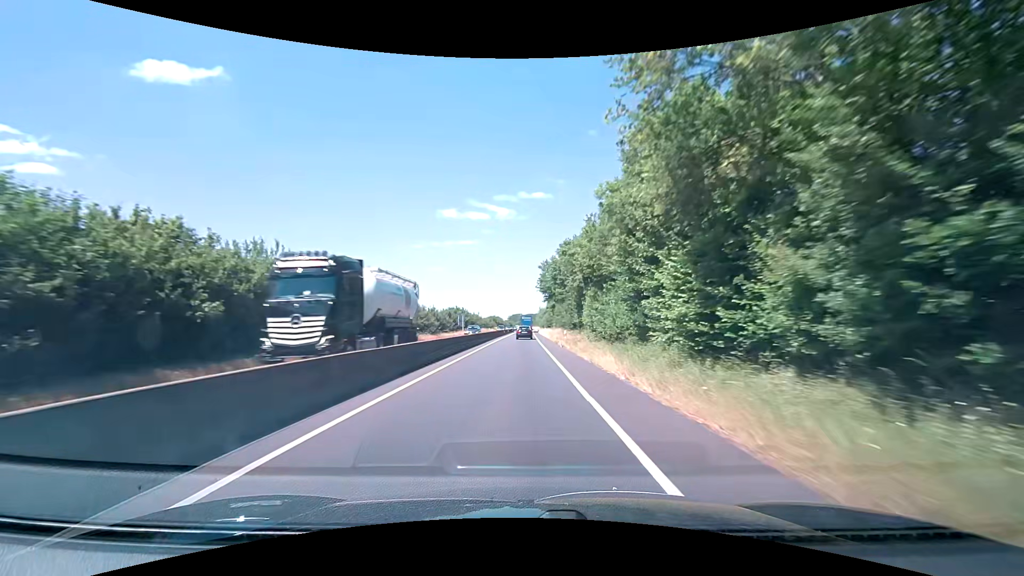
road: trunk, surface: asphalt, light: Day
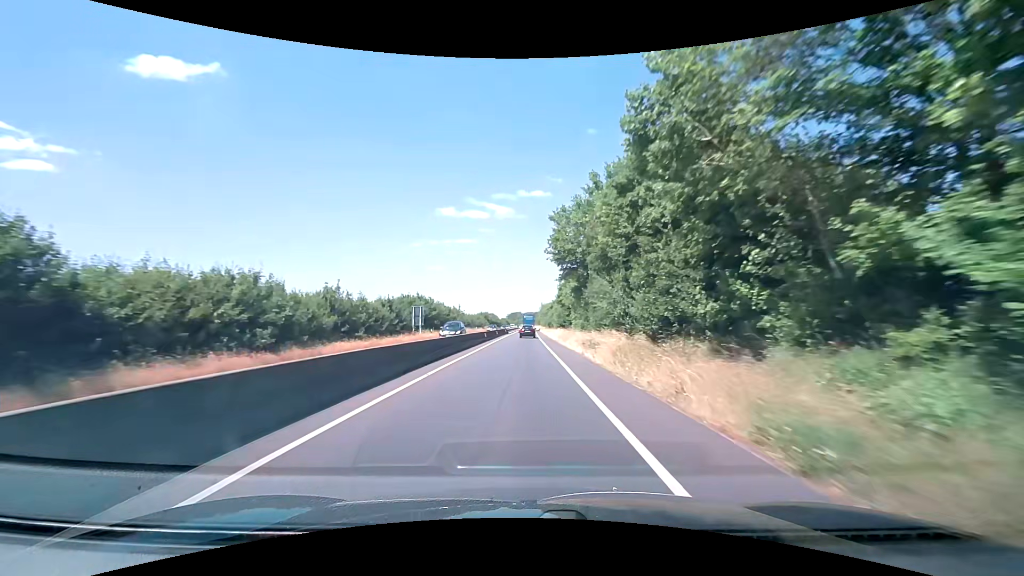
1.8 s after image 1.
(+0.2, +37.0) m; 0°
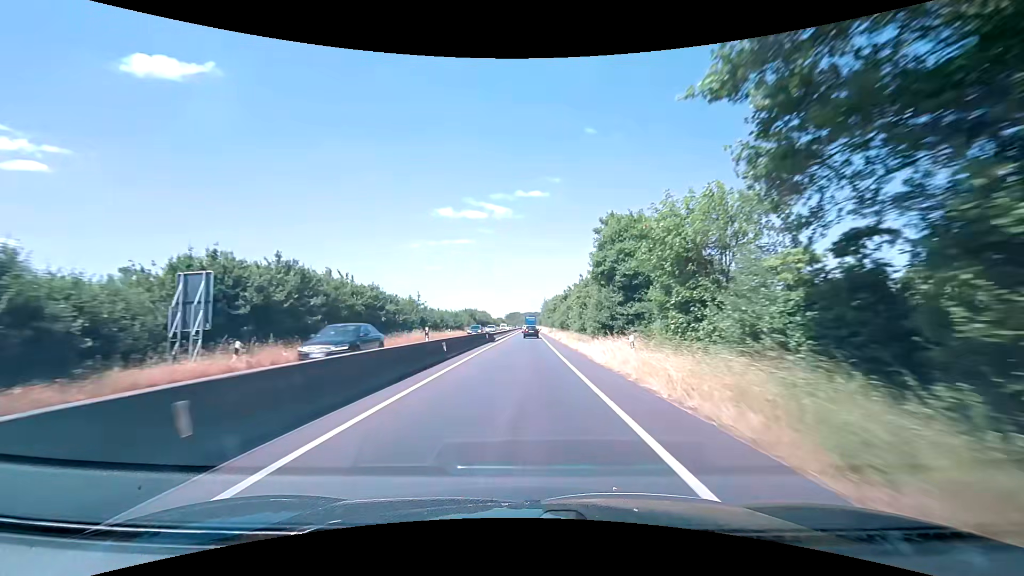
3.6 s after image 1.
(0.0, +37.0) m; 0°
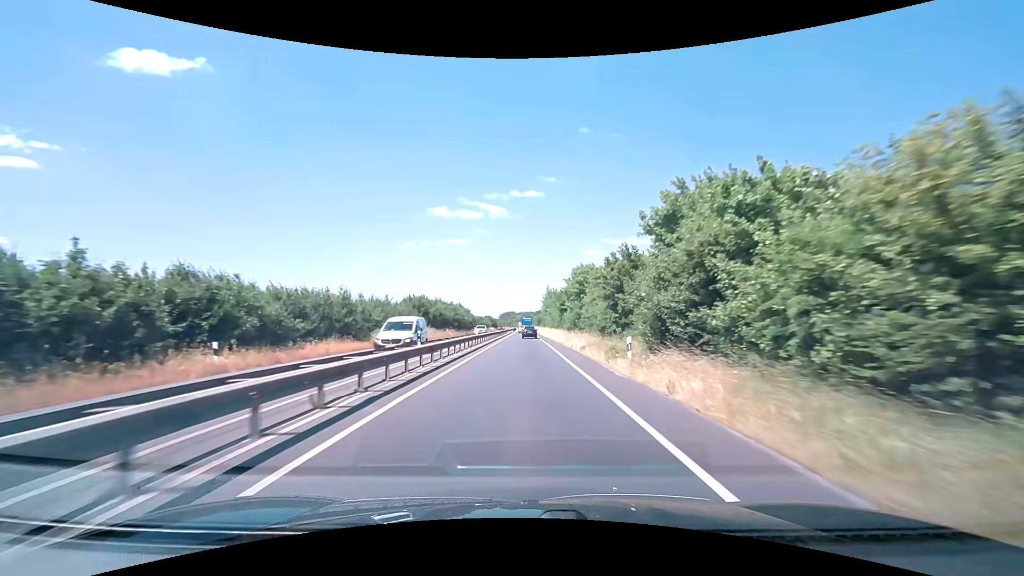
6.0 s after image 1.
(+0.4, +50.3) m; 0°
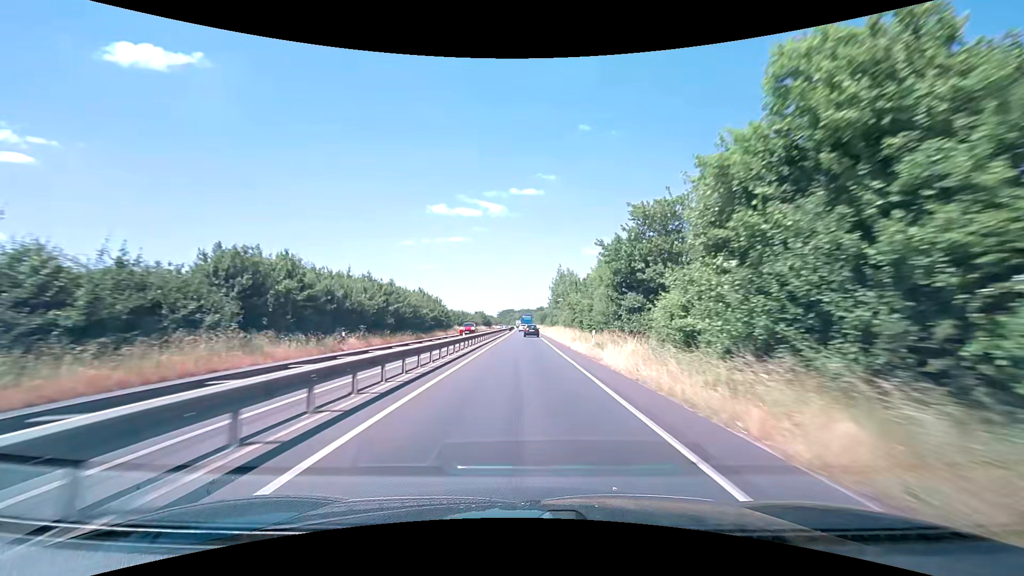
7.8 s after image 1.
(+0.1, +38.8) m; 0°
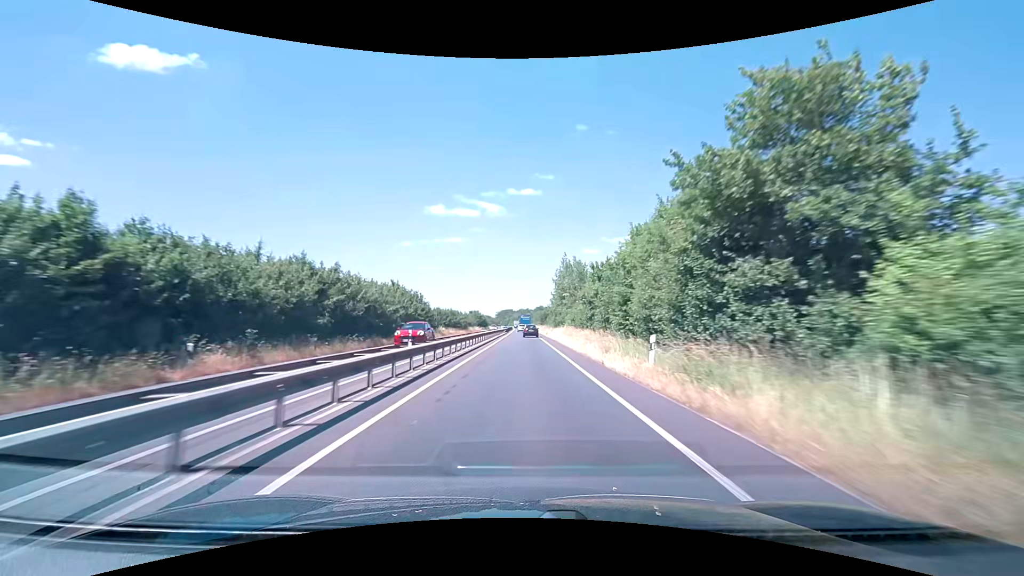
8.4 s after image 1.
(0.0, +13.0) m; 0°
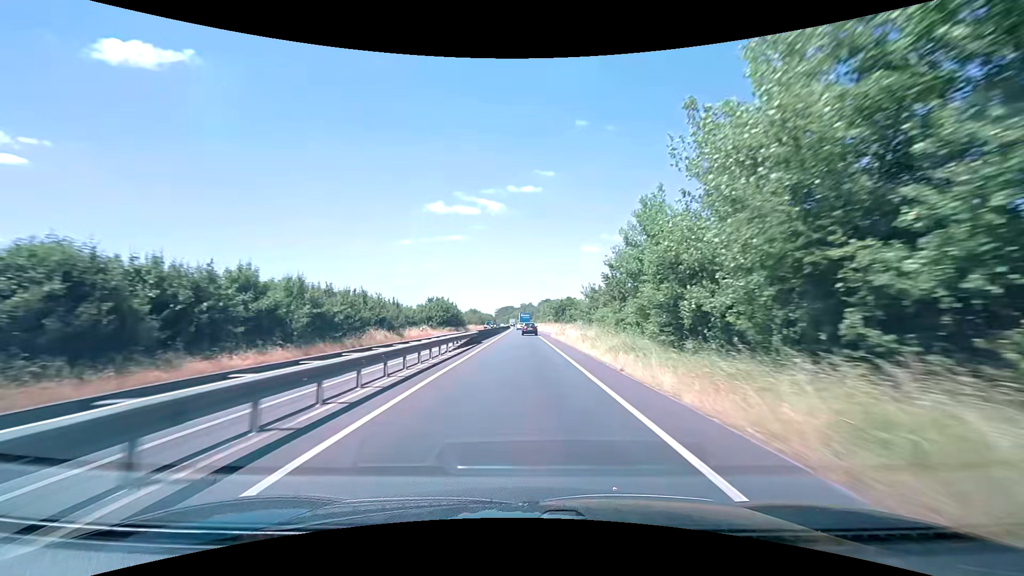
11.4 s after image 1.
(-0.2, +64.7) m; -1°
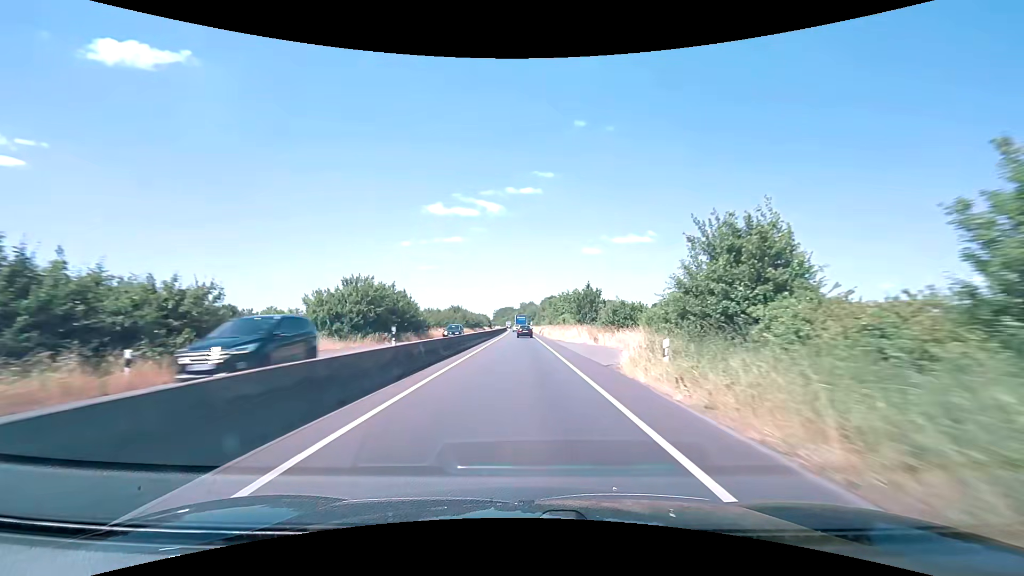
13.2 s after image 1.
(+0.2, +38.0) m; 0°
(0, +10) (0, +20) (0, +30) (0, +40) (0, +50) (-1, +60) (-1, +70) (-1, +80) (-1, +90) (-1, +100) m
